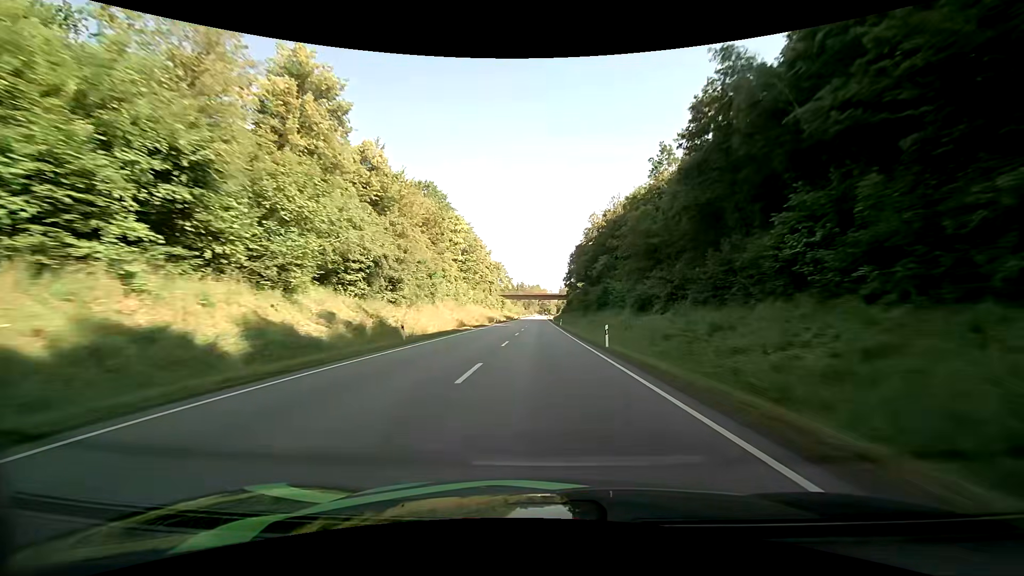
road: primary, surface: asphalt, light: Day
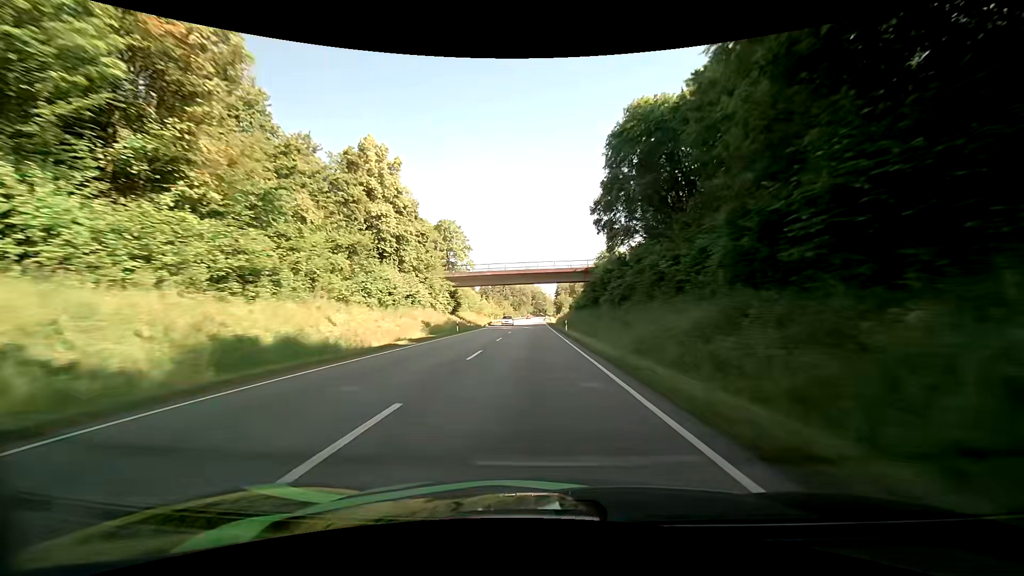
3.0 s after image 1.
(+0.3, +78.2) m; 0°
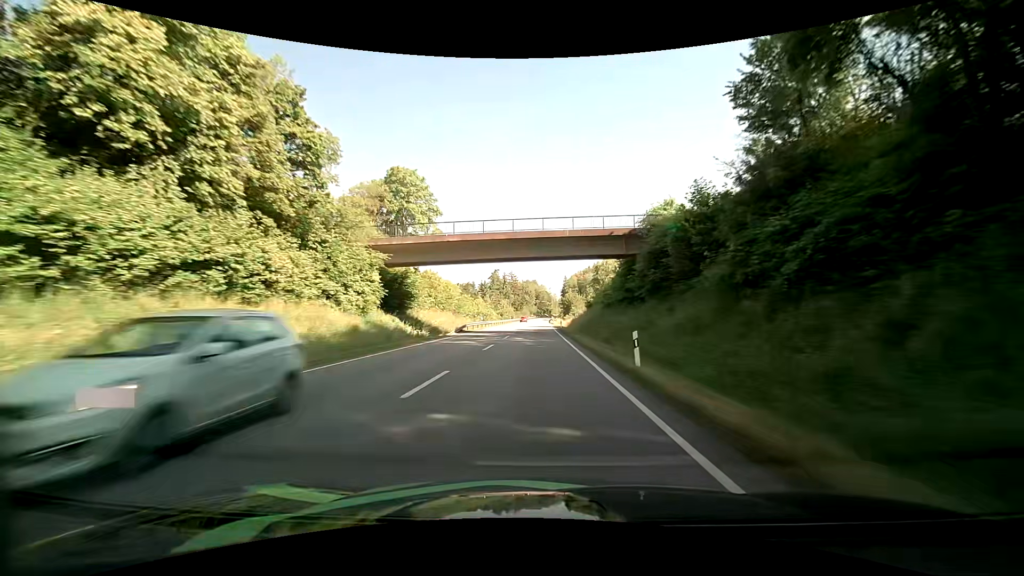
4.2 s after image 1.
(-0.1, +31.3) m; 0°
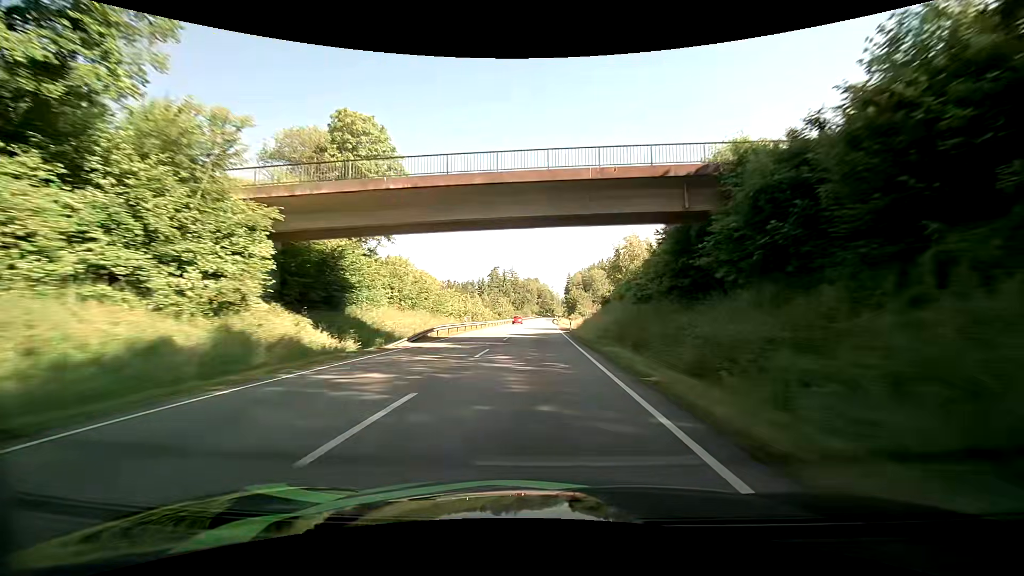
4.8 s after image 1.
(0.0, +15.7) m; 0°
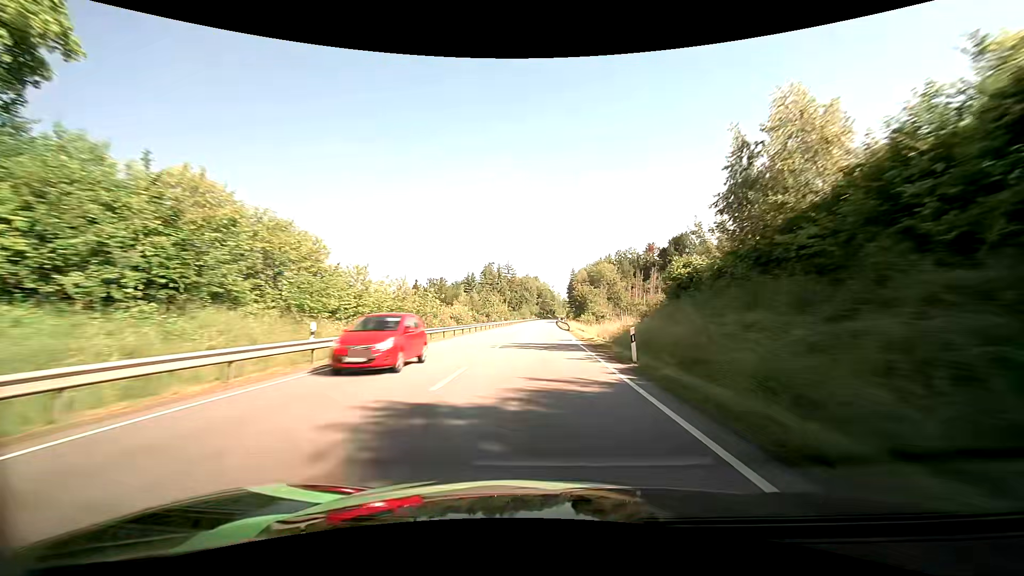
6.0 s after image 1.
(+0.1, +31.4) m; 0°
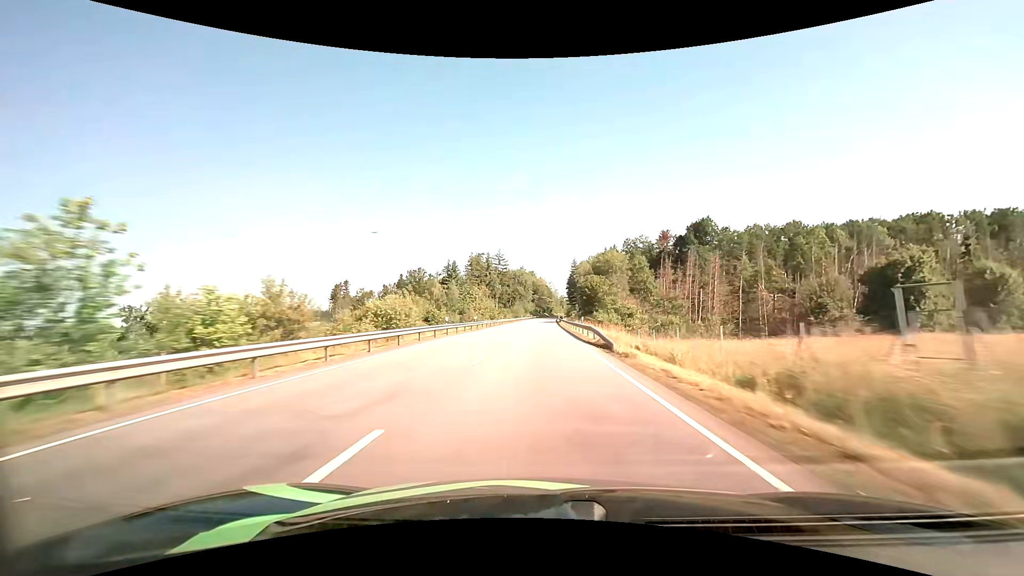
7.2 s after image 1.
(0.0, +31.3) m; 0°
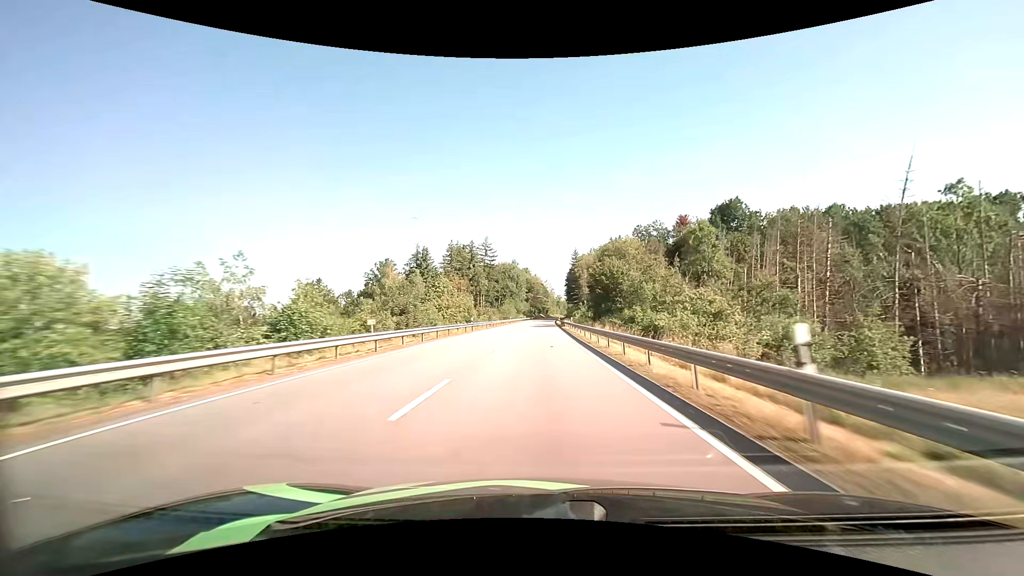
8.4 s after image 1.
(+0.2, +31.2) m; +1°
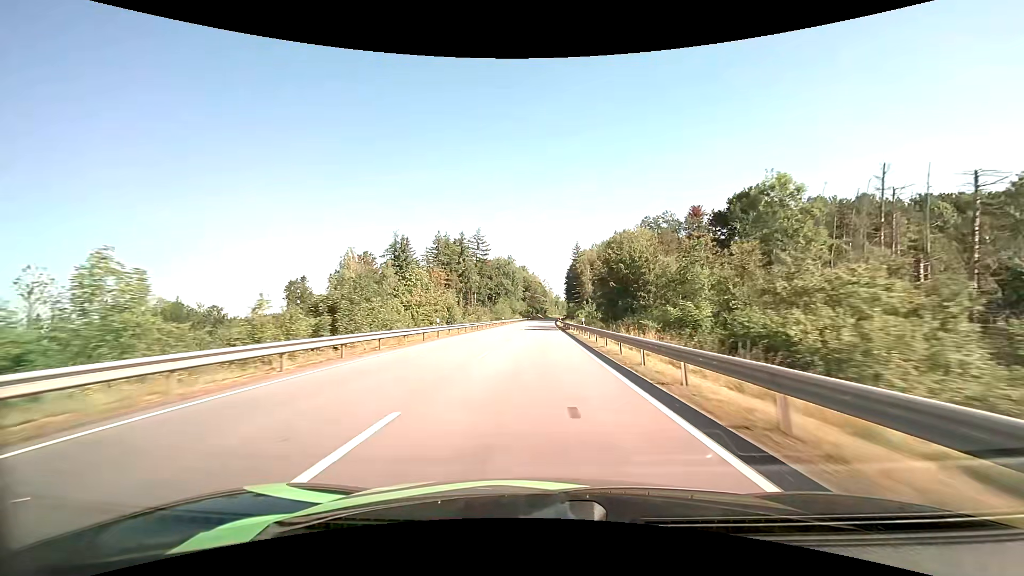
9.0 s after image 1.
(0.0, +15.6) m; 0°
(0, +10) (0, +20) (0, +30) (0, +40) (0, +50) (0, +60) (+1, +70) (+1, +80) (+1, +90) (+1, +100) m
